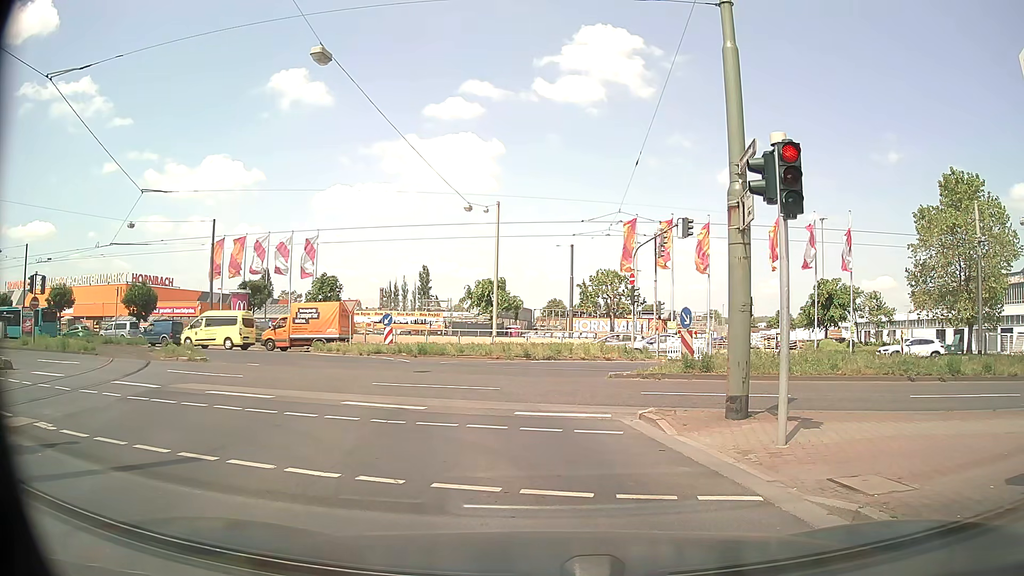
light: Day
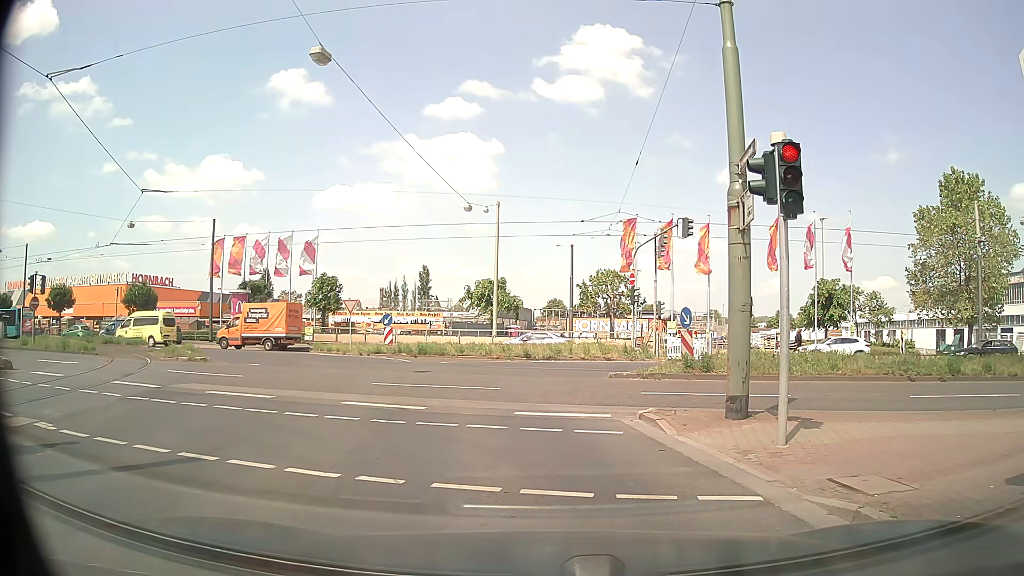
(0.0, 0.0) m; 0°
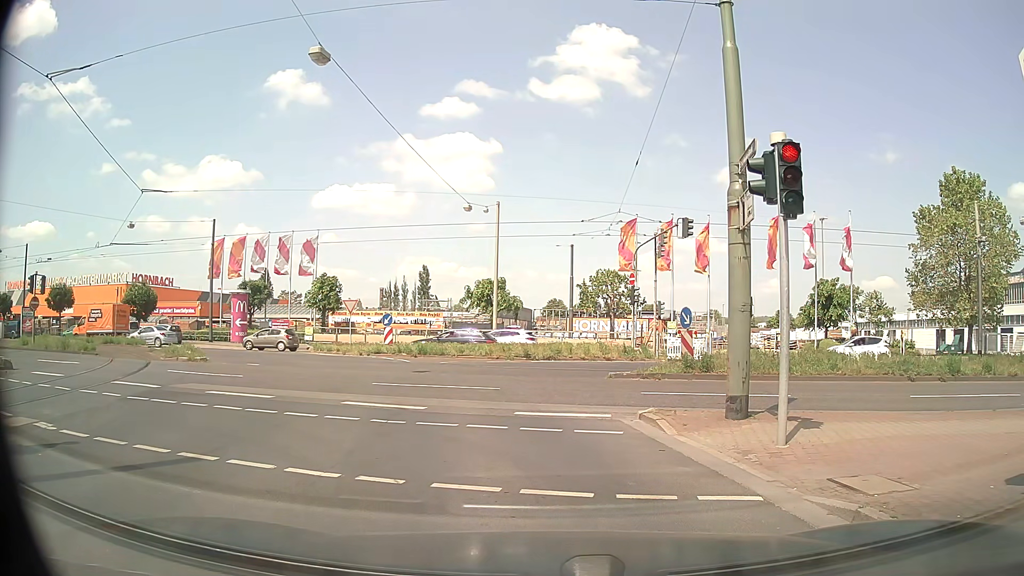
(0.0, 0.0) m; 0°
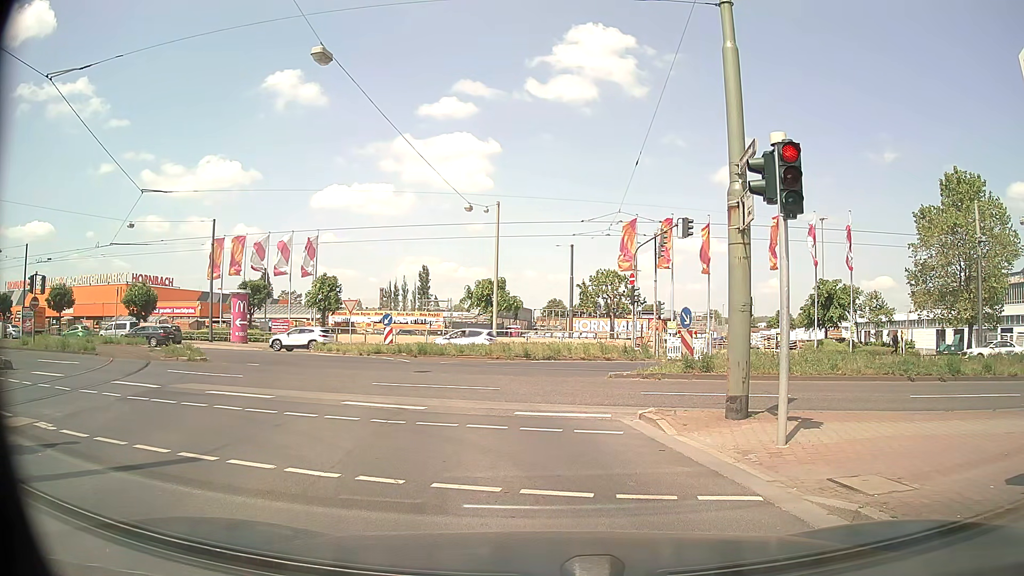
(0.0, 0.0) m; 0°
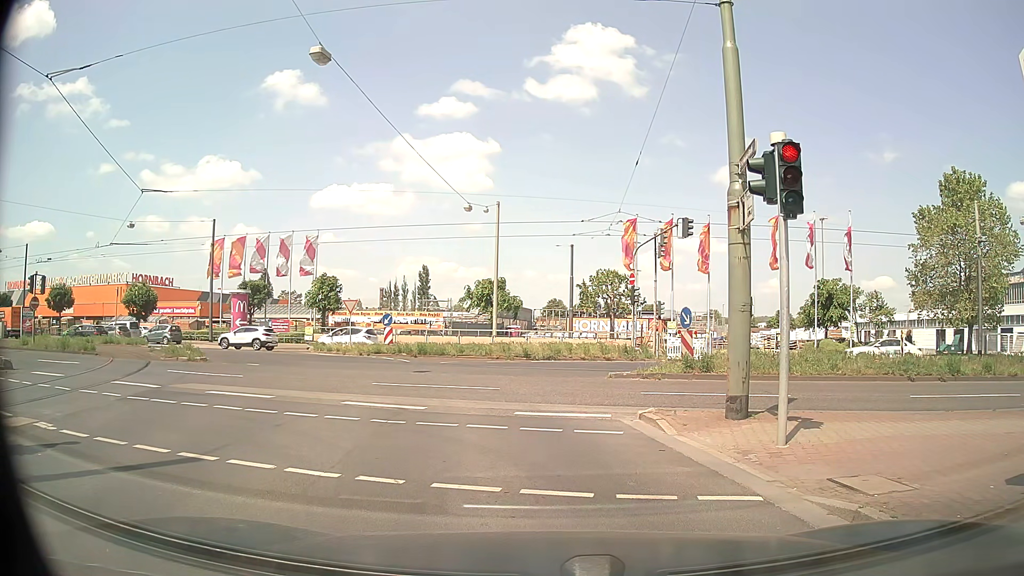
(0.0, 0.0) m; 0°
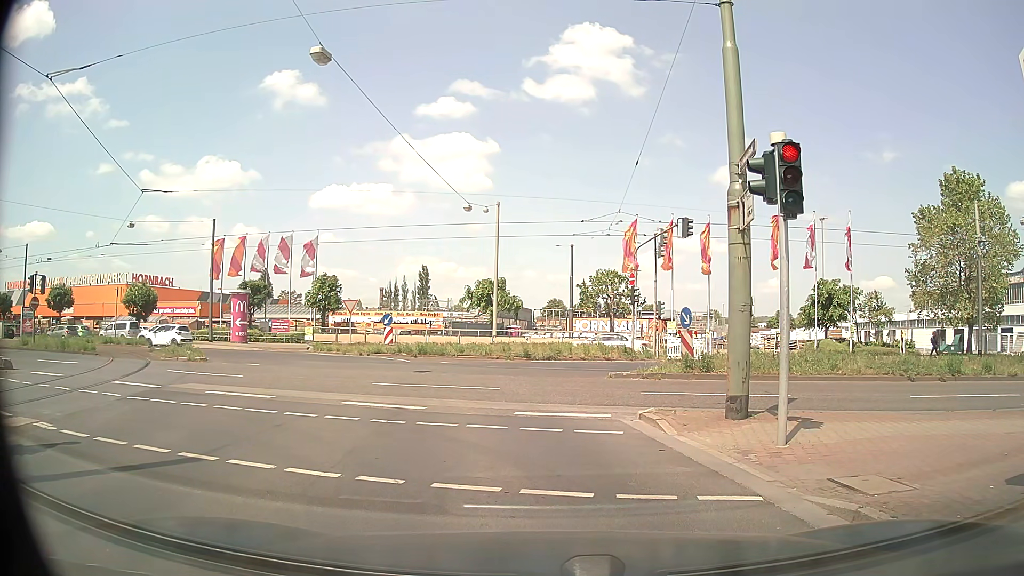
(0.0, 0.0) m; 0°
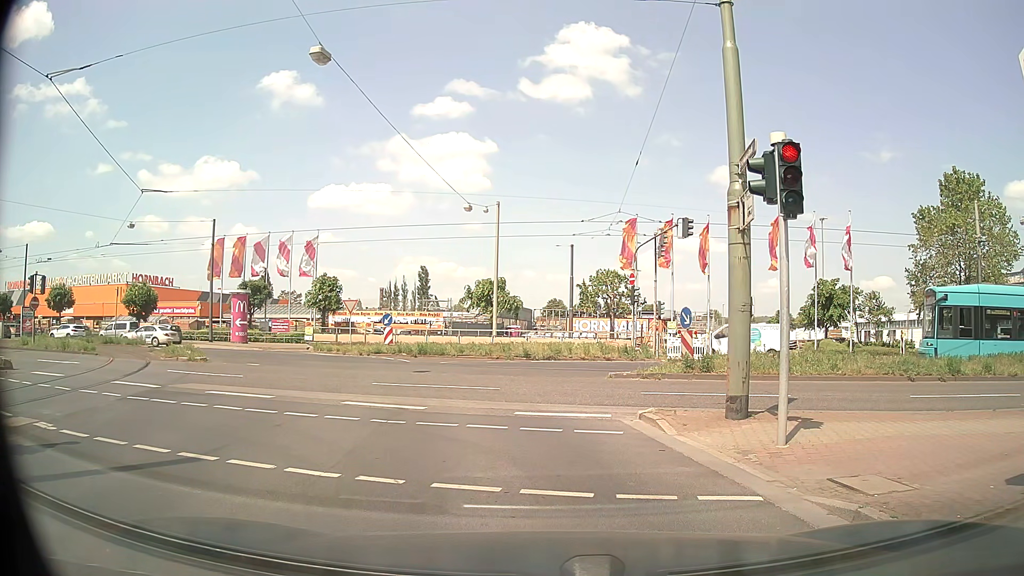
(0.0, 0.0) m; 0°
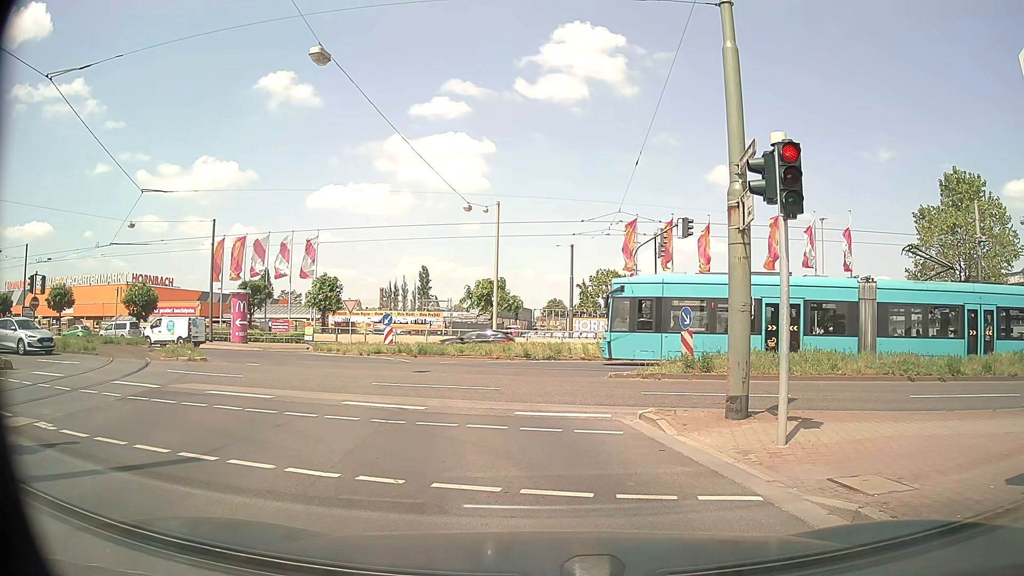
(0.0, 0.0) m; 0°
